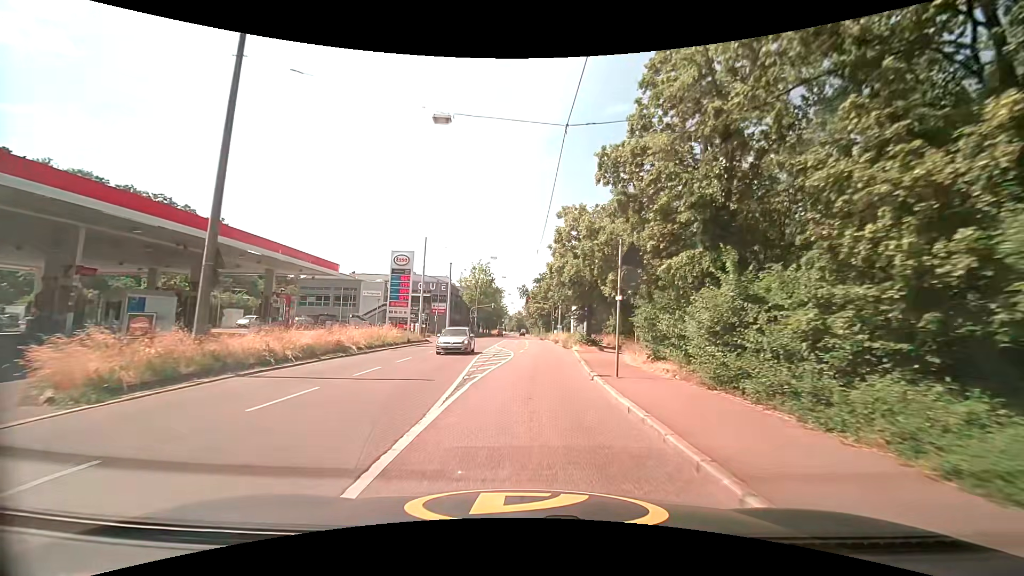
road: secondary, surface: asphalt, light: Day
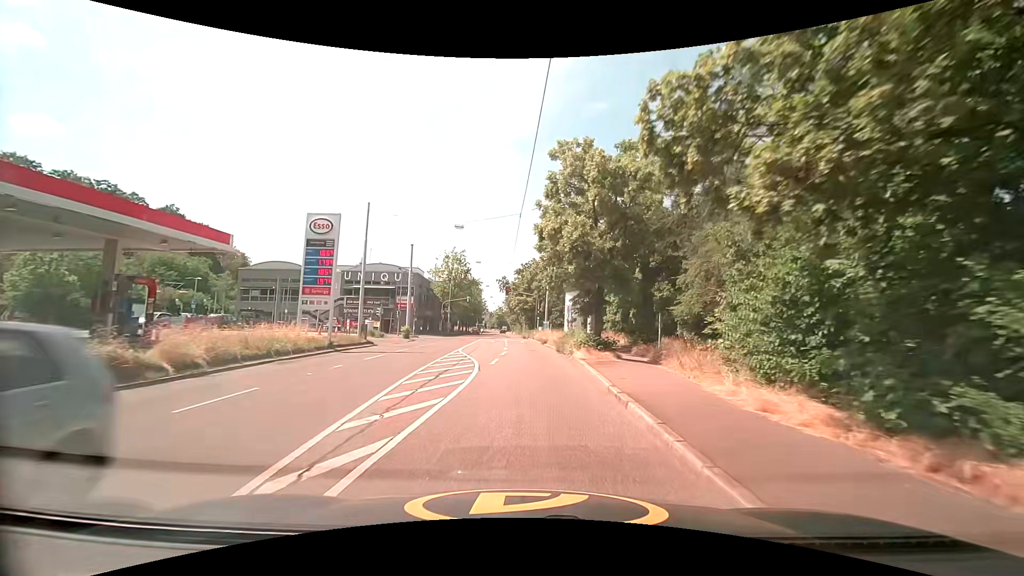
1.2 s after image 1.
(+0.3, +12.1) m; +2°
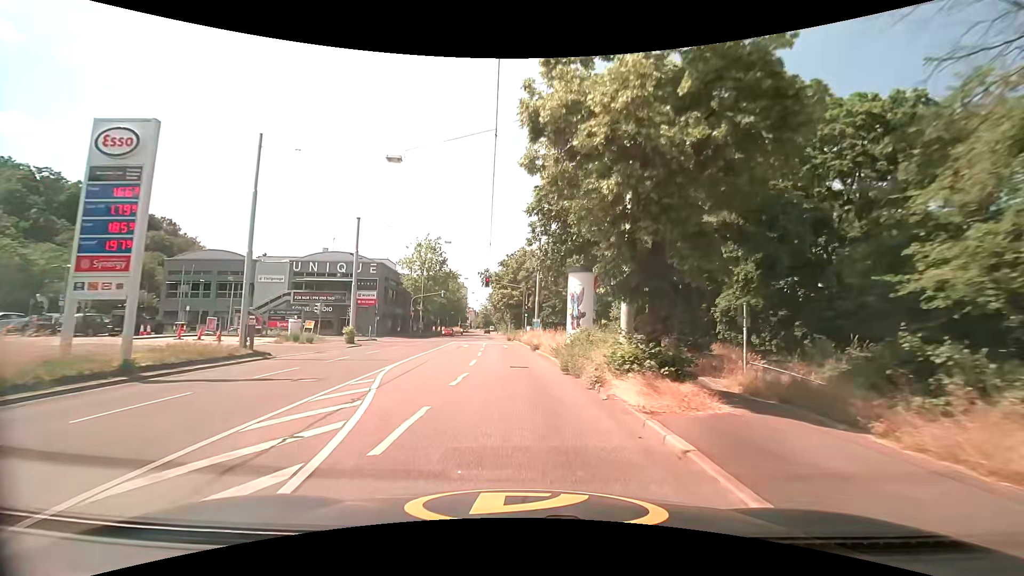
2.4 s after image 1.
(+0.3, +12.4) m; +2°
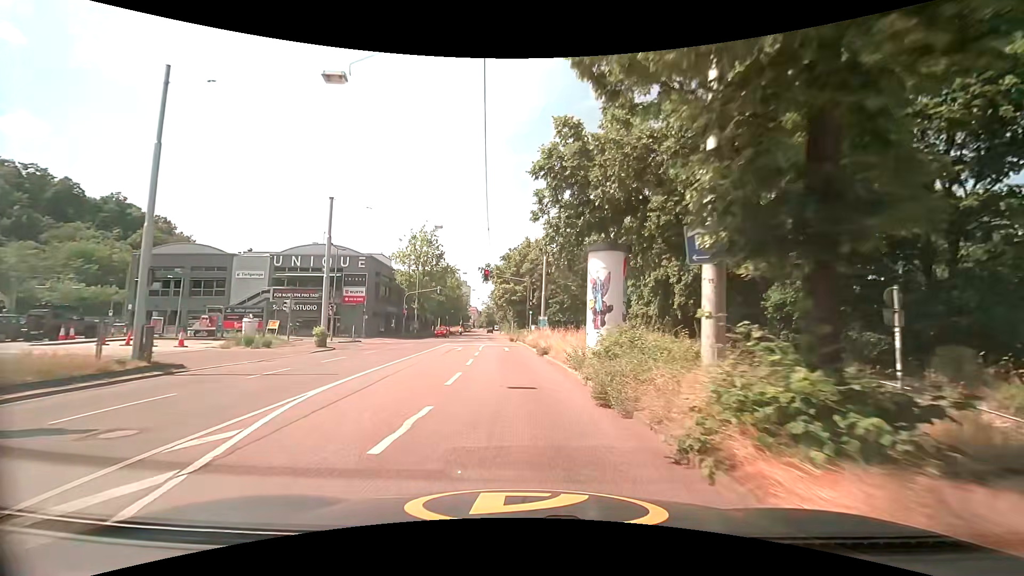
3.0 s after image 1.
(0.0, +6.1) m; -1°
(0, +10) (0, +20) (-1, +30) (-2, +40) (-3, +50) (-4, +60) (-5, +70) (-6, +80) (-6, +90) (-7, +100) m
